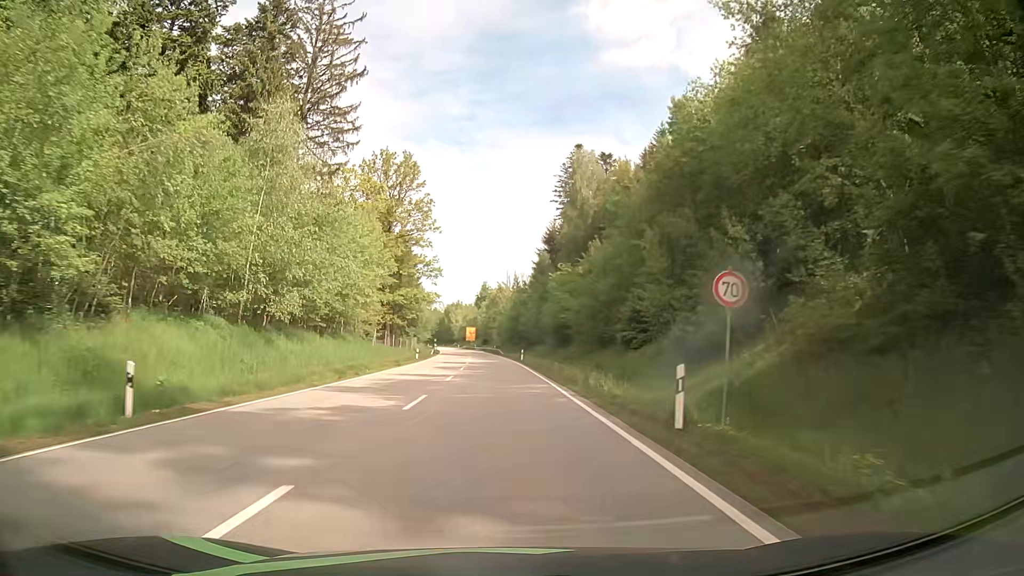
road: primary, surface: asphalt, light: Day
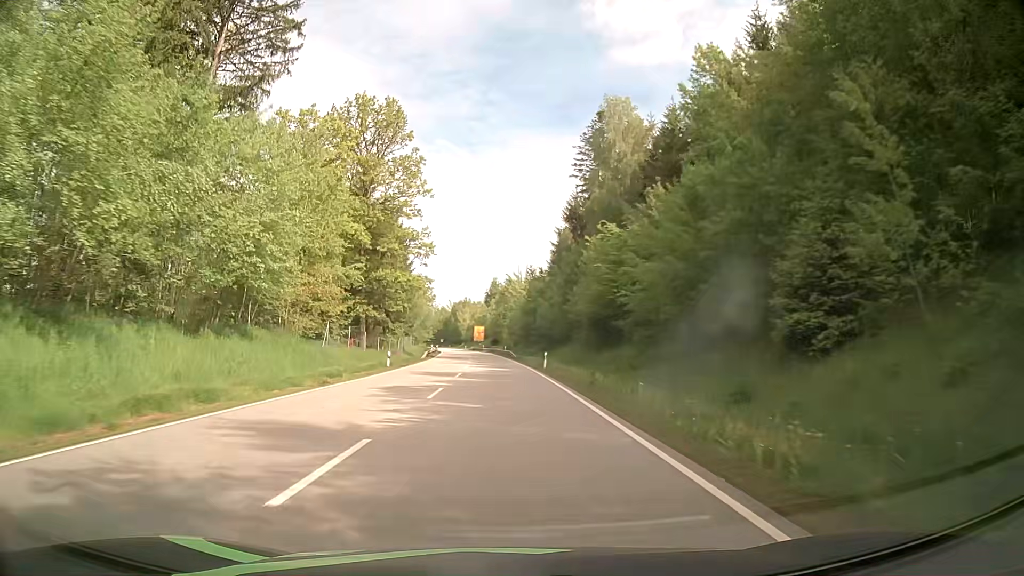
(-0.1, +20.5) m; -1°
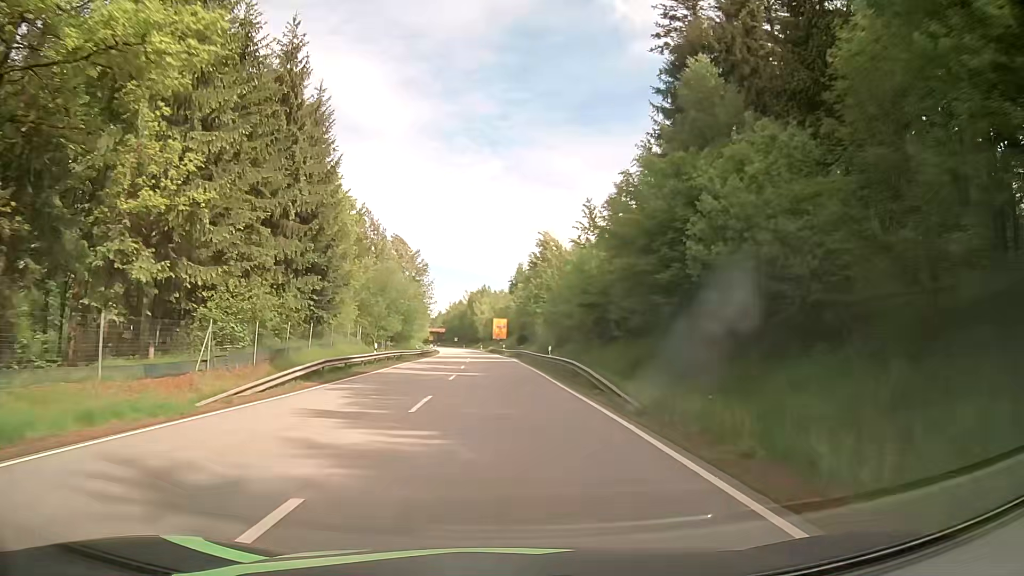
(-0.7, +51.8) m; -2°
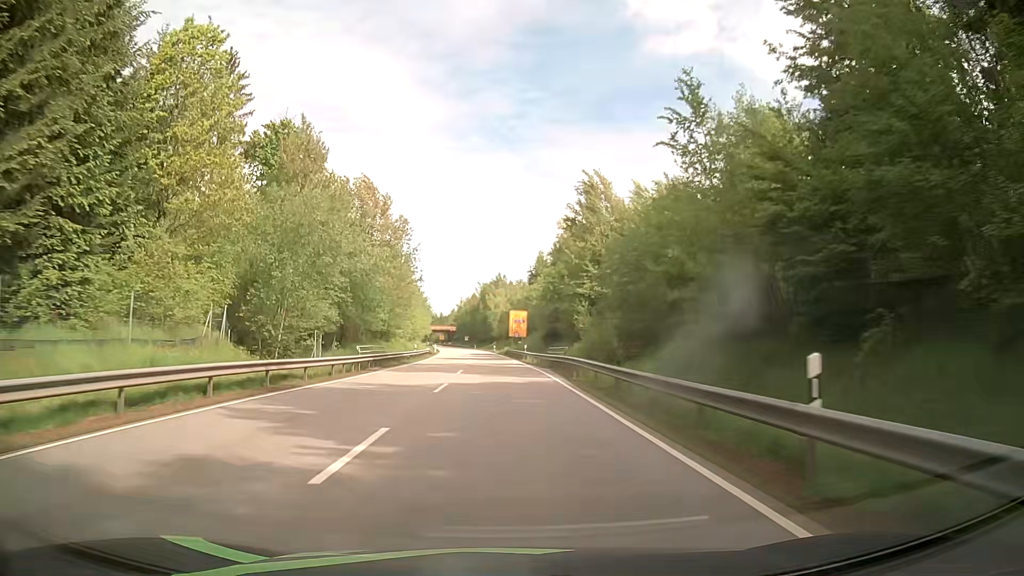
(-0.4, +31.1) m; -2°
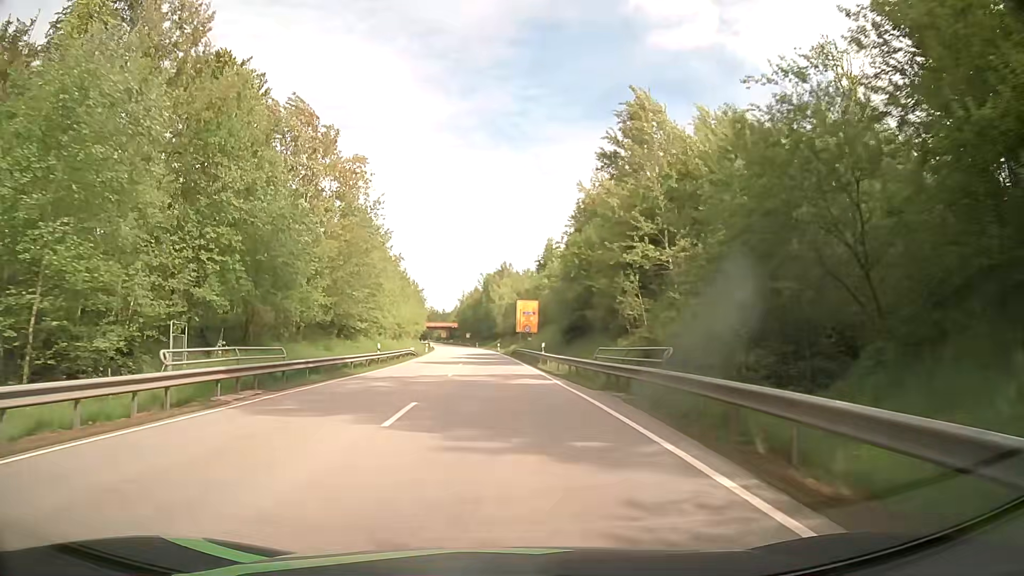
(0.0, +19.3) m; -1°
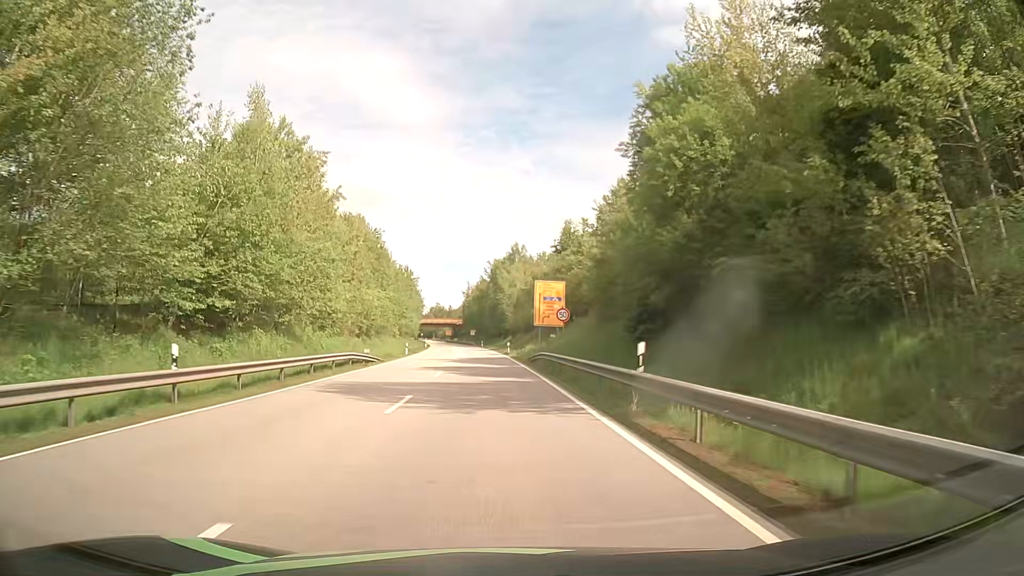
(-0.1, +25.9) m; -1°
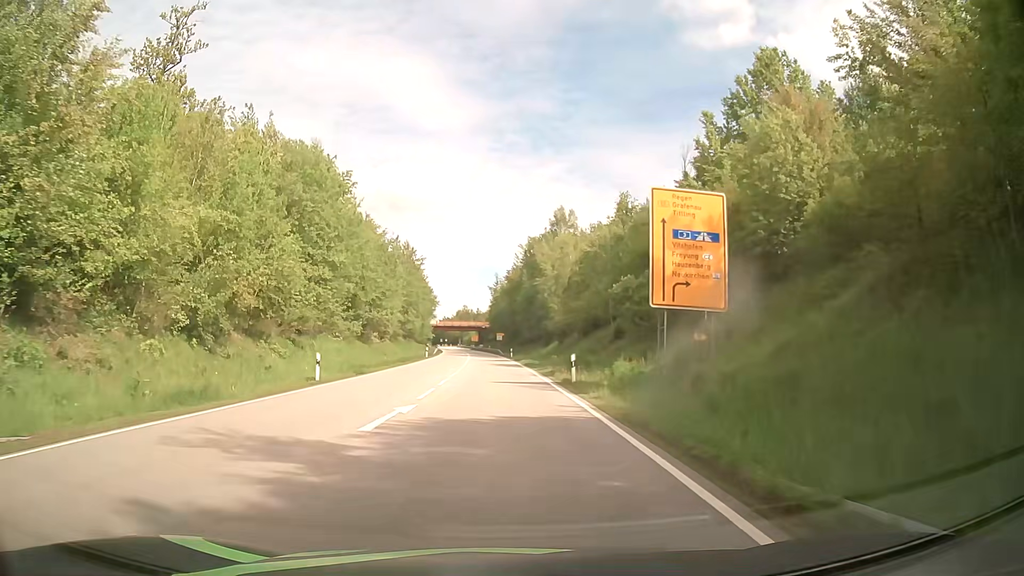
(-0.9, +38.1) m; -3°
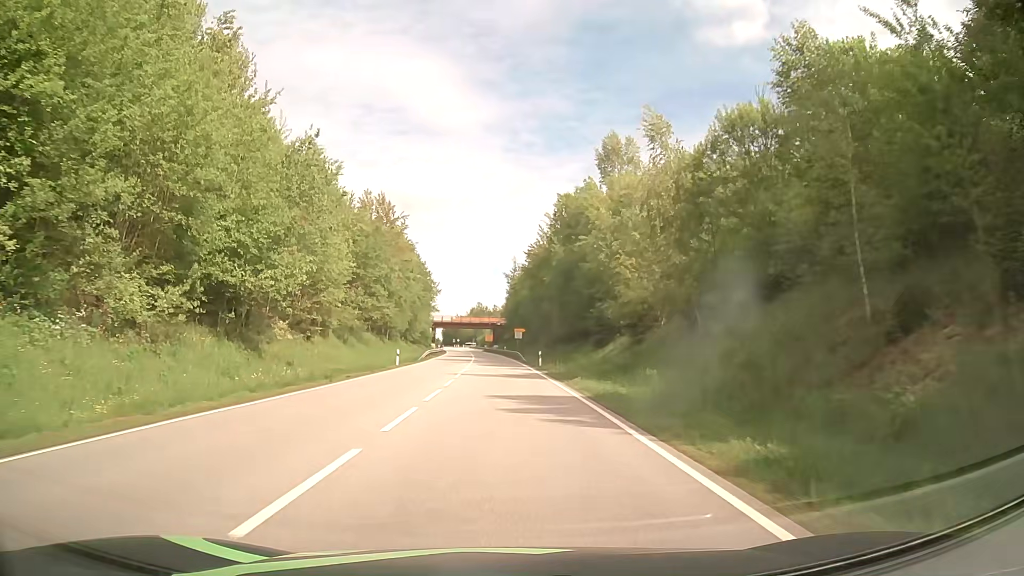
(-0.4, +30.8) m; -2°
(0, +10) (0, +20) (0, +30) (0, +40) (0, +50) (0, +60) (-1, +70) (-1, +80) (-1, +90) (-2, +100) m
